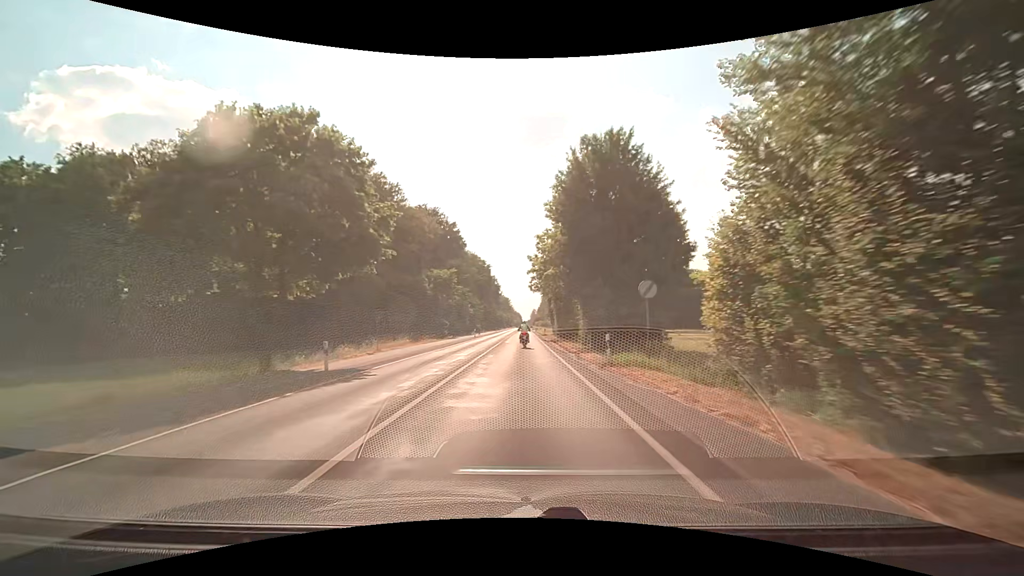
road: secondary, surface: asphalt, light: Day
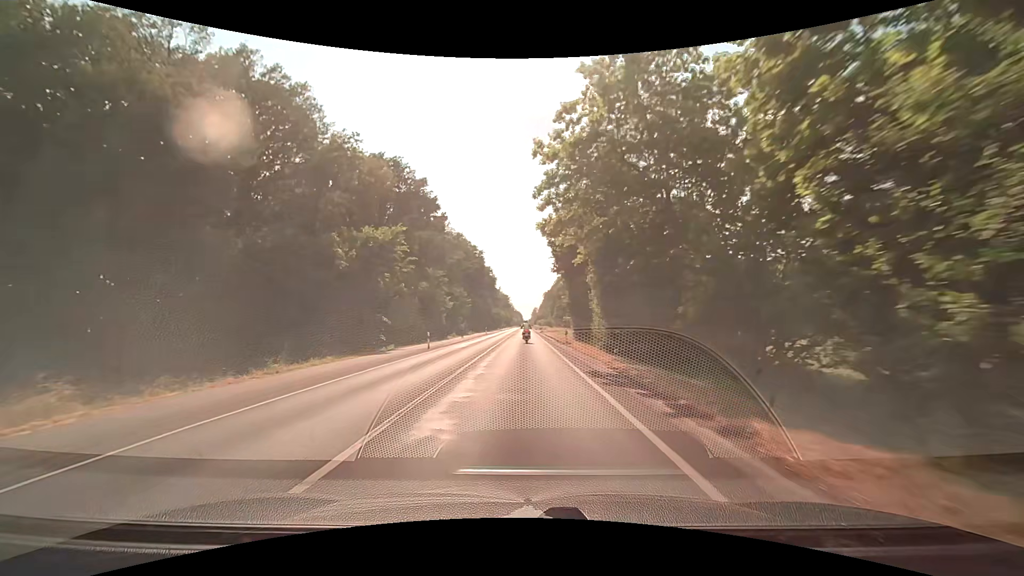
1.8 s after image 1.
(-0.2, +32.8) m; -1°
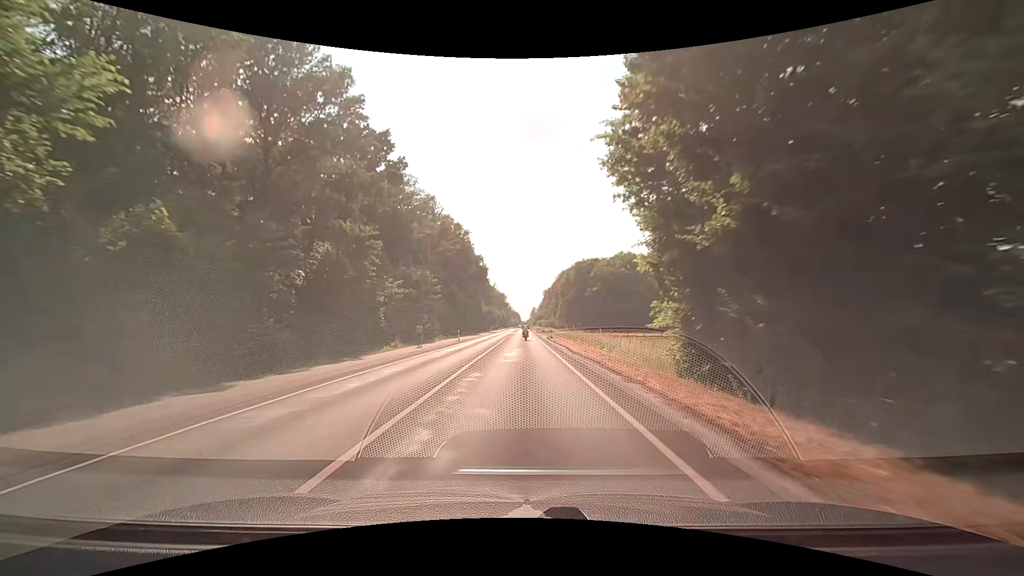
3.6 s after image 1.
(+0.3, +33.0) m; 0°
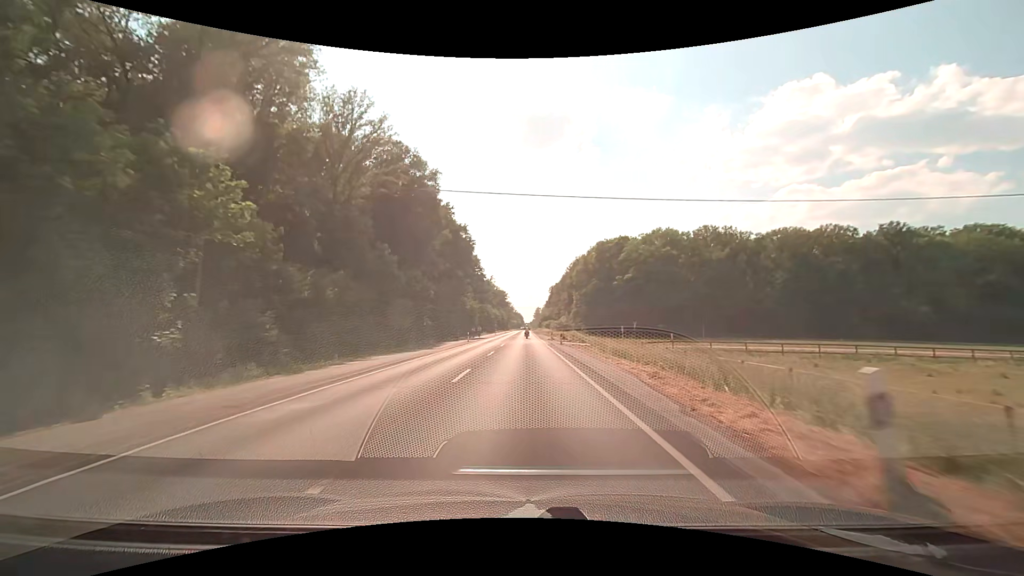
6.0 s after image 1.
(+0.1, +46.9) m; 0°
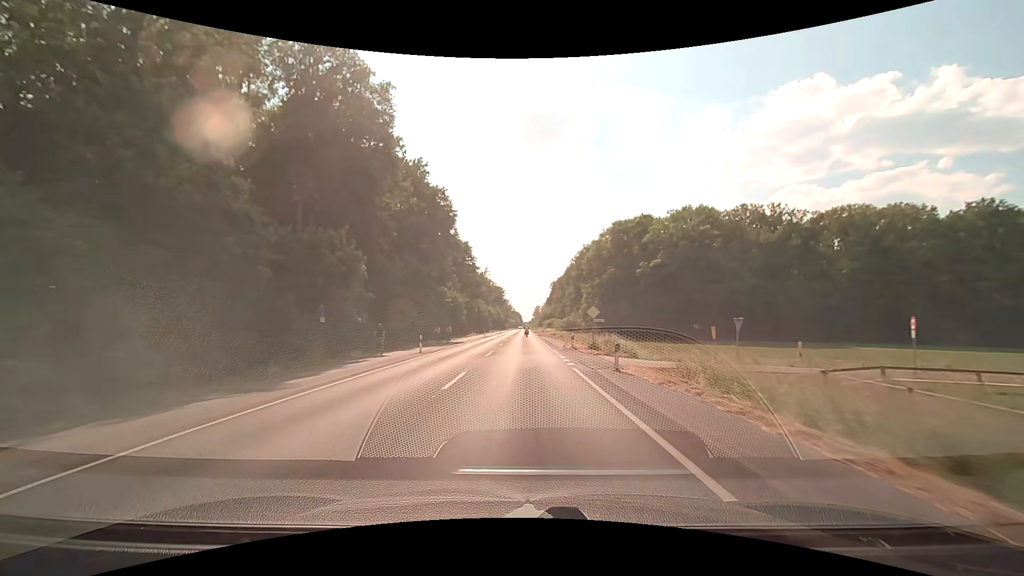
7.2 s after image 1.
(+0.1, +25.2) m; 0°
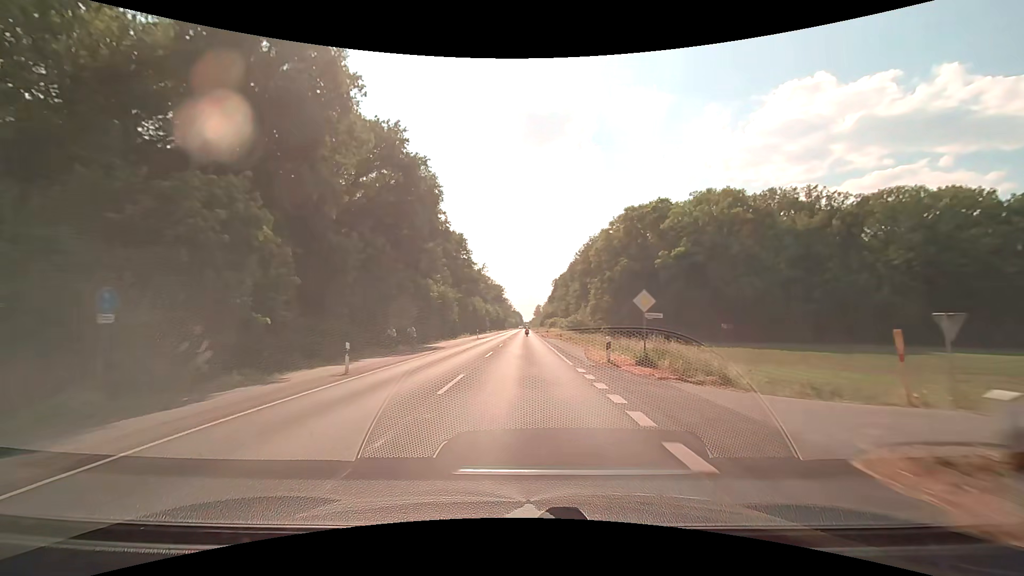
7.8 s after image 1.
(0.0, +13.0) m; 0°
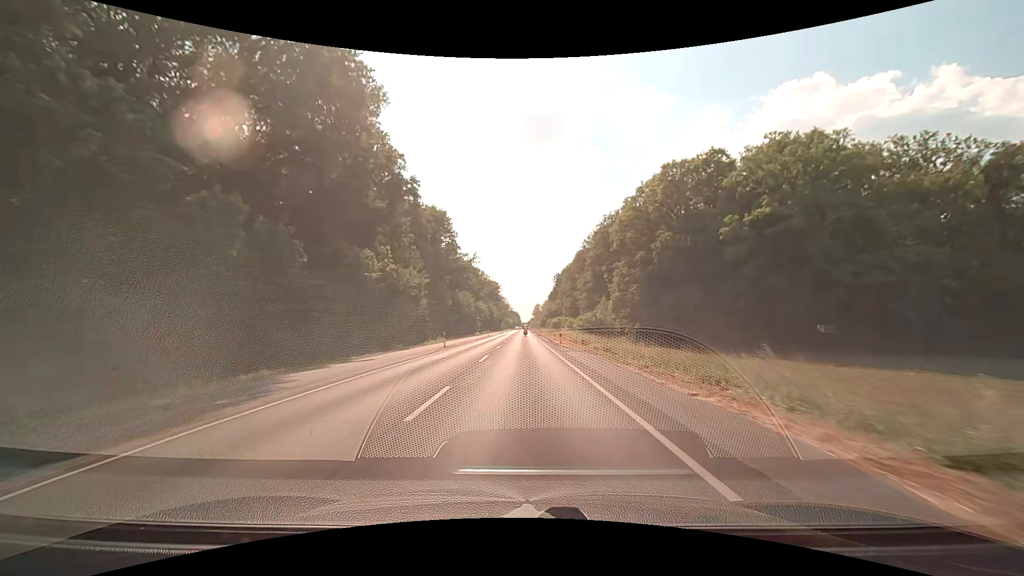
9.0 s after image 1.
(0.0, +26.8) m; 0°
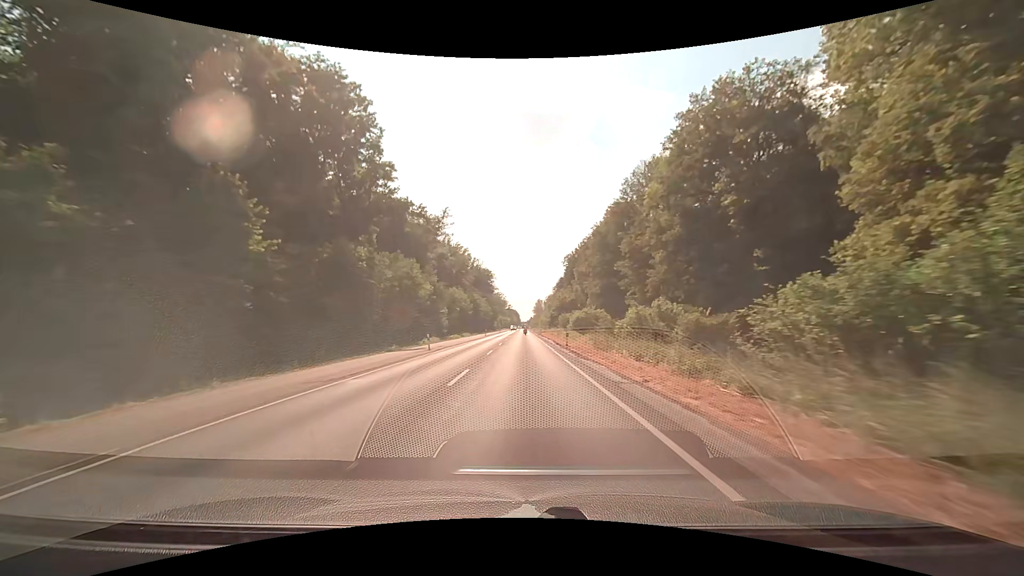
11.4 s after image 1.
(-0.2, +56.7) m; 0°
(0, +10) (0, +20) (0, +30) (0, +40) (0, +50) (0, +60) (0, +70) (0, +80) (0, +90) (0, +100) m
